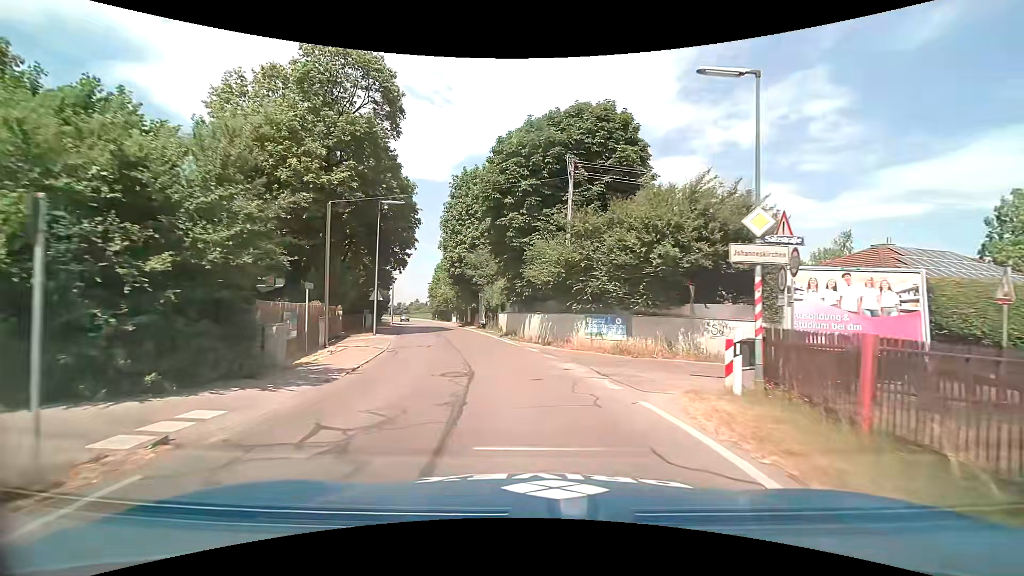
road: tertiary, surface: asphalt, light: Day
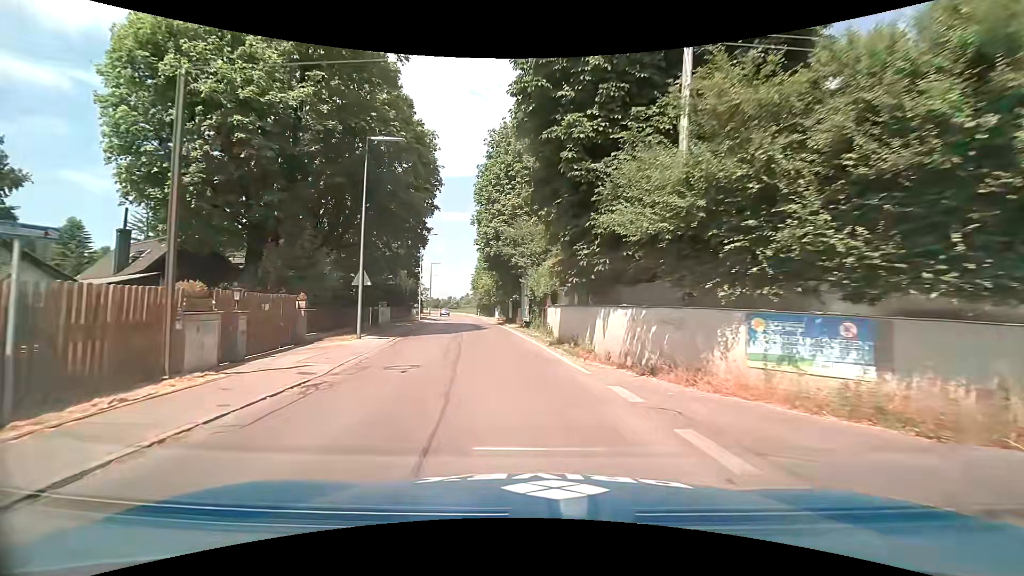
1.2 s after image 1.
(-0.5, +11.1) m; -5°
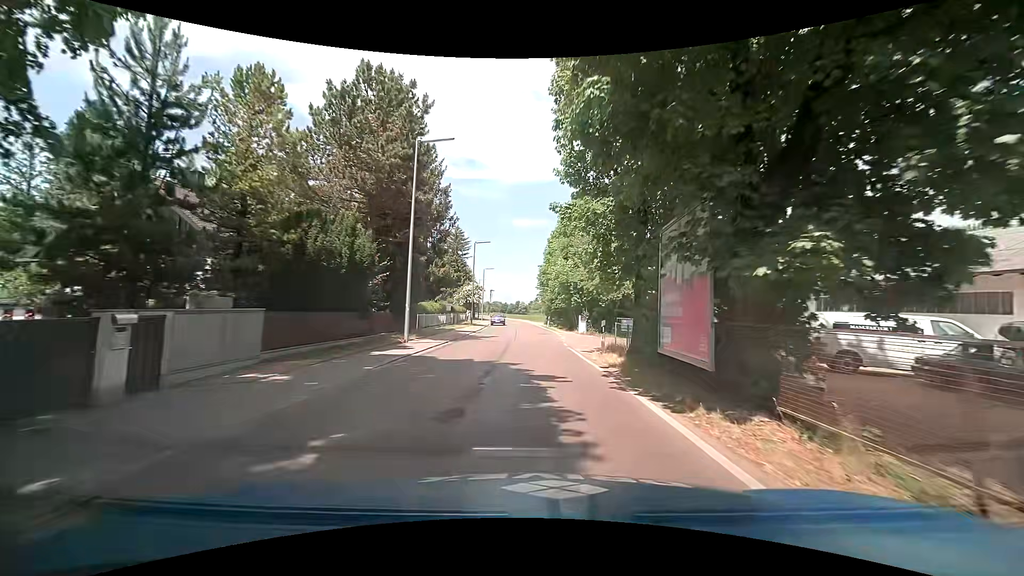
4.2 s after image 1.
(-3.4, +29.1) m; -9°
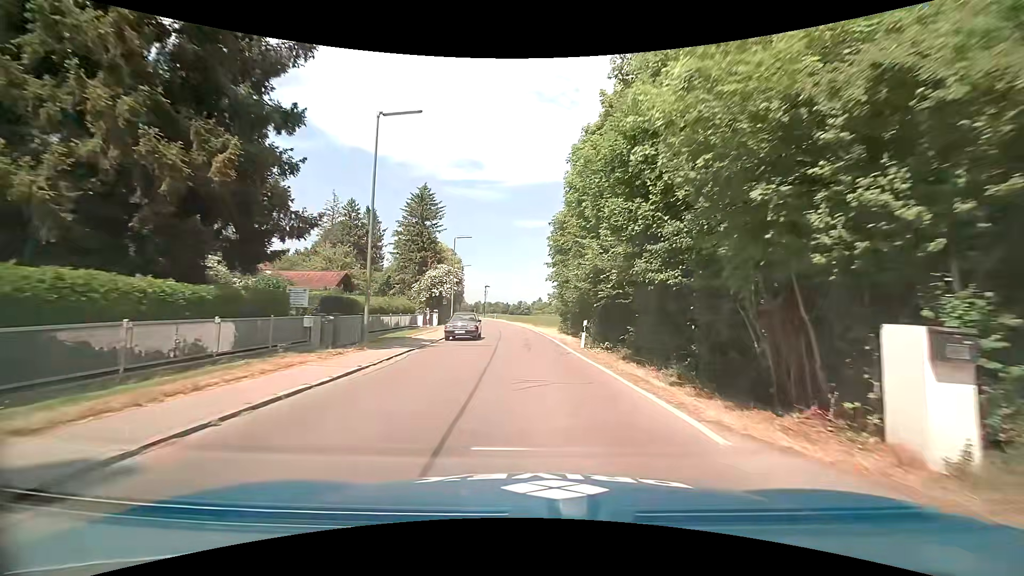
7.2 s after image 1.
(+0.4, +32.4) m; +1°
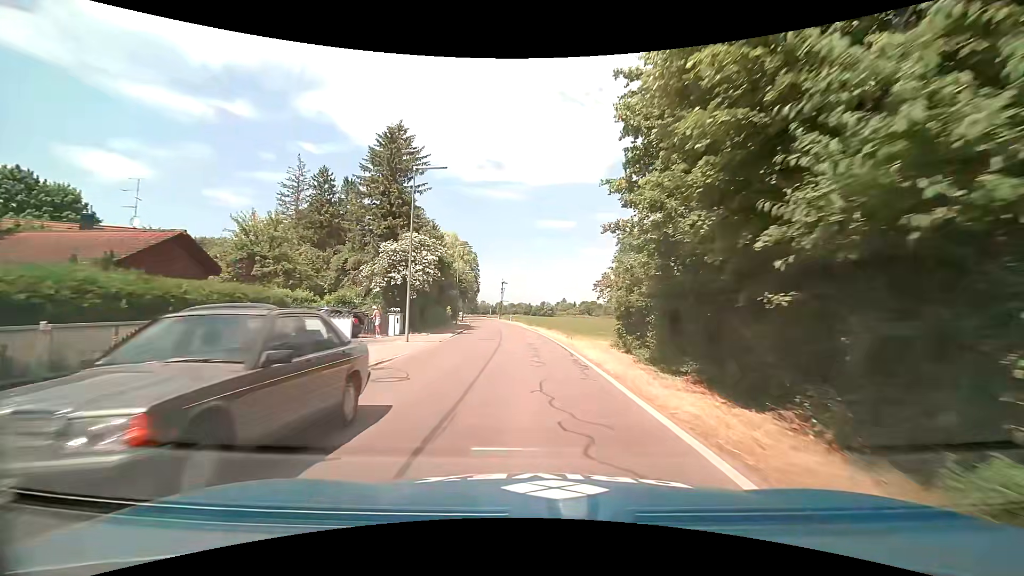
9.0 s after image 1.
(-0.4, +22.2) m; -2°
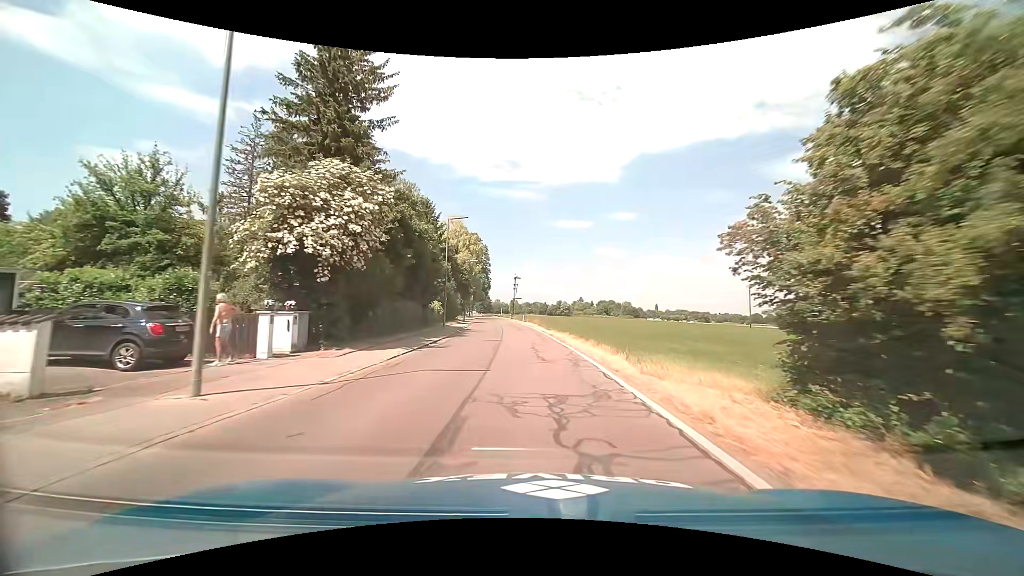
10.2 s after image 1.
(-0.4, +15.5) m; -2°
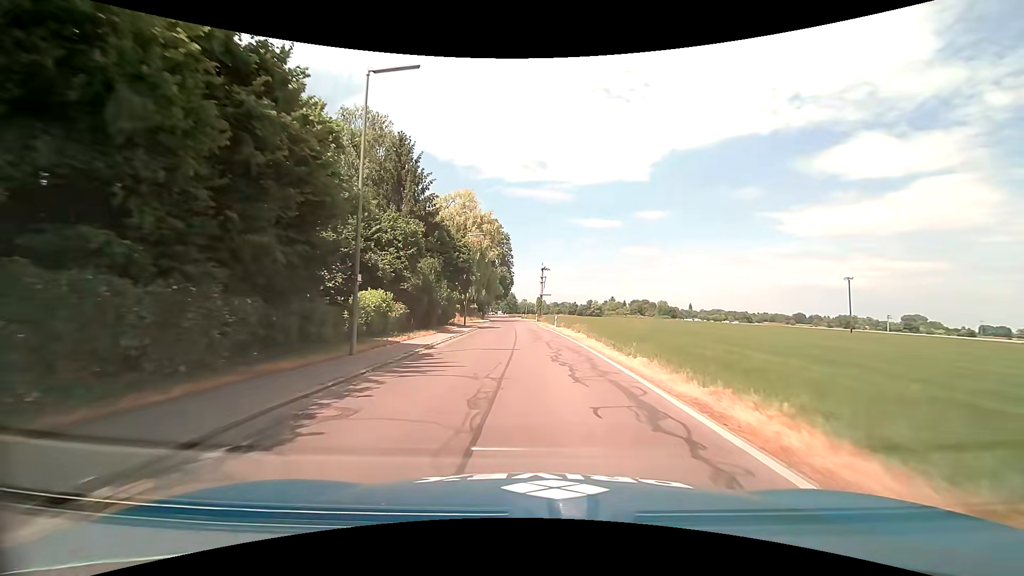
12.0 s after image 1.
(-0.8, +23.6) m; -3°
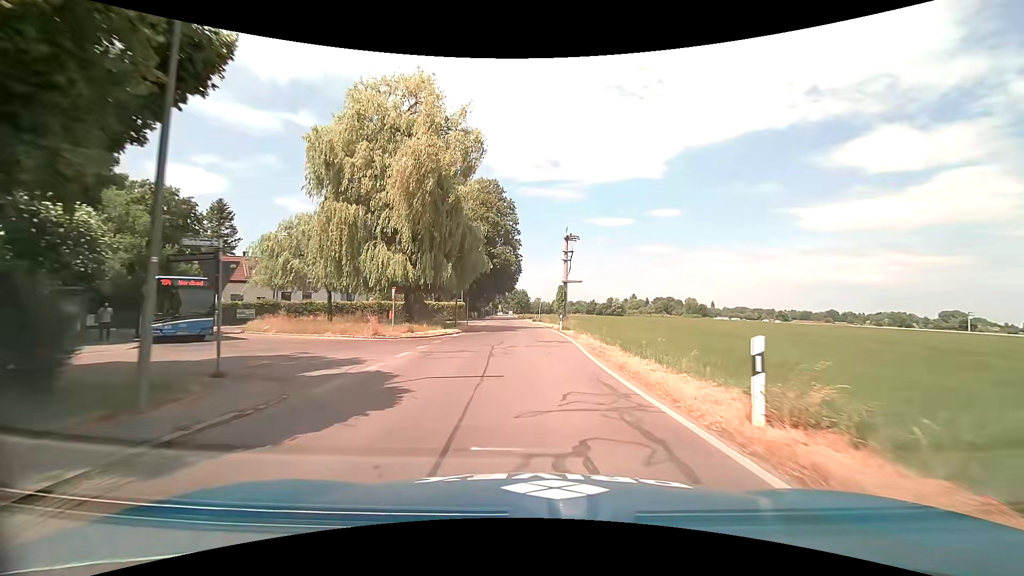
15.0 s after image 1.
(-0.7, +37.2) m; -2°
(0, +10) (0, +20) (-1, +30) (-1, +40) (-1, +50) (-2, +60) (-3, +70) (-3, +80) (-4, +90) (-5, +100) m
